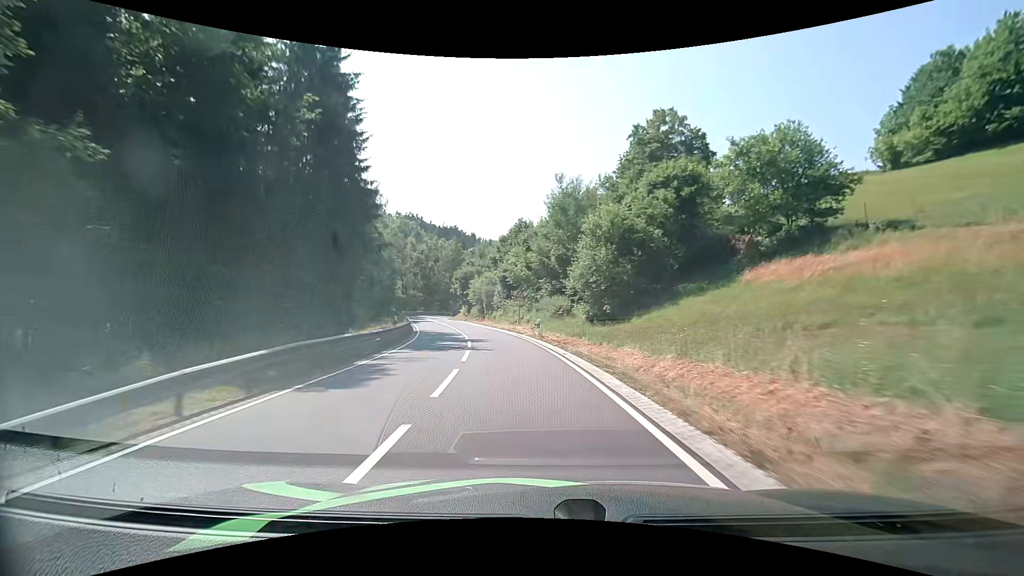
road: secondary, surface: asphalt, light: Day
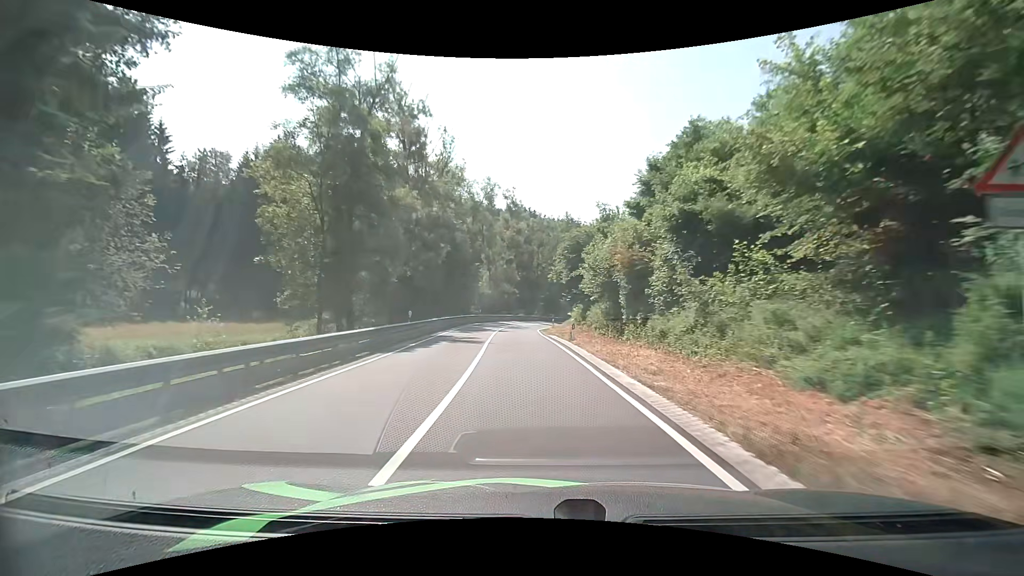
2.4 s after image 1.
(-4.3, +37.6) m; -14°
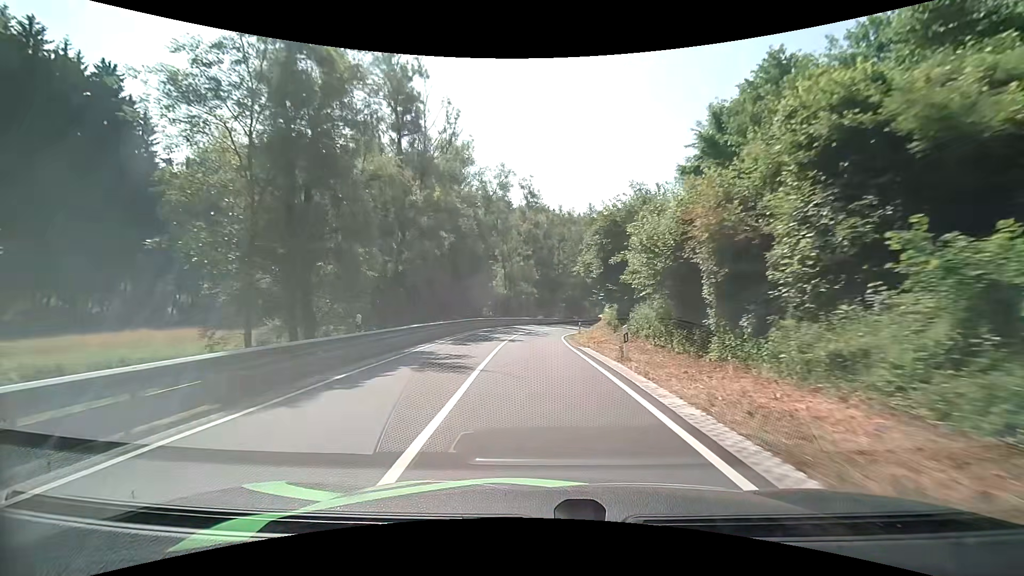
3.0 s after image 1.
(-0.1, +8.9) m; -2°
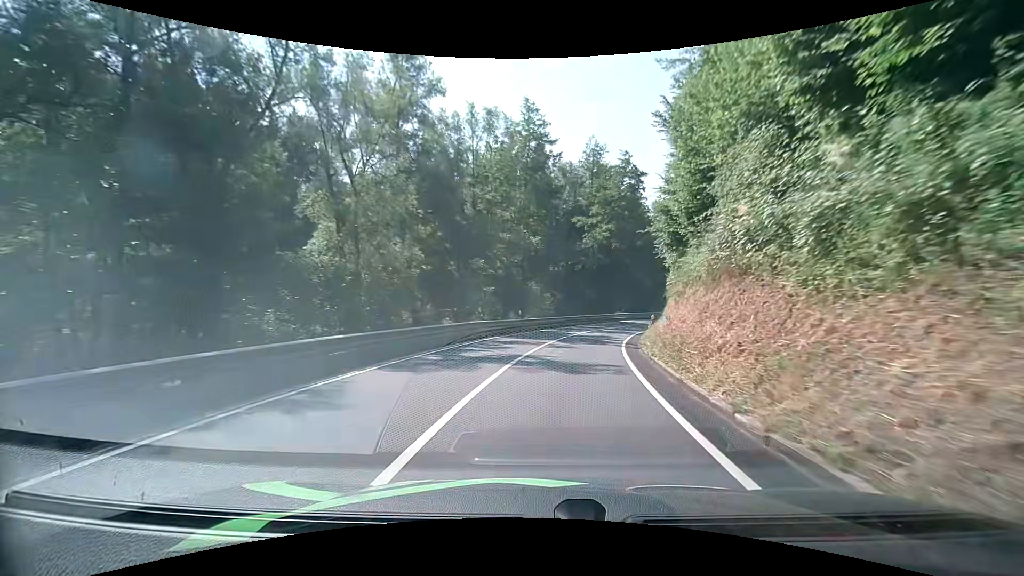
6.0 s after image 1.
(+0.8, +43.0) m; +8°
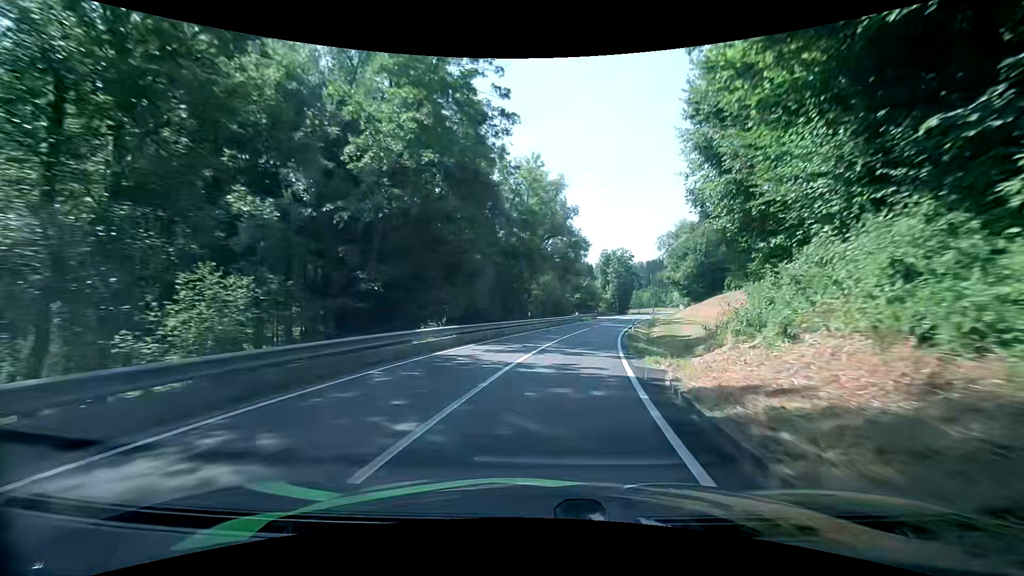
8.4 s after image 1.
(+5.2, +33.9) m; +18°
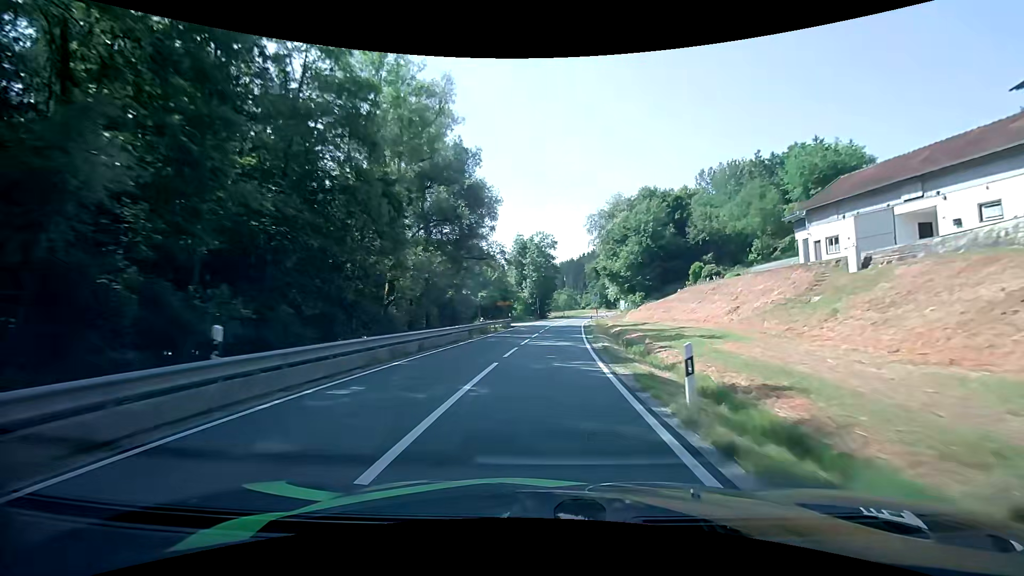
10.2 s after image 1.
(+3.2, +27.8) m; +11°
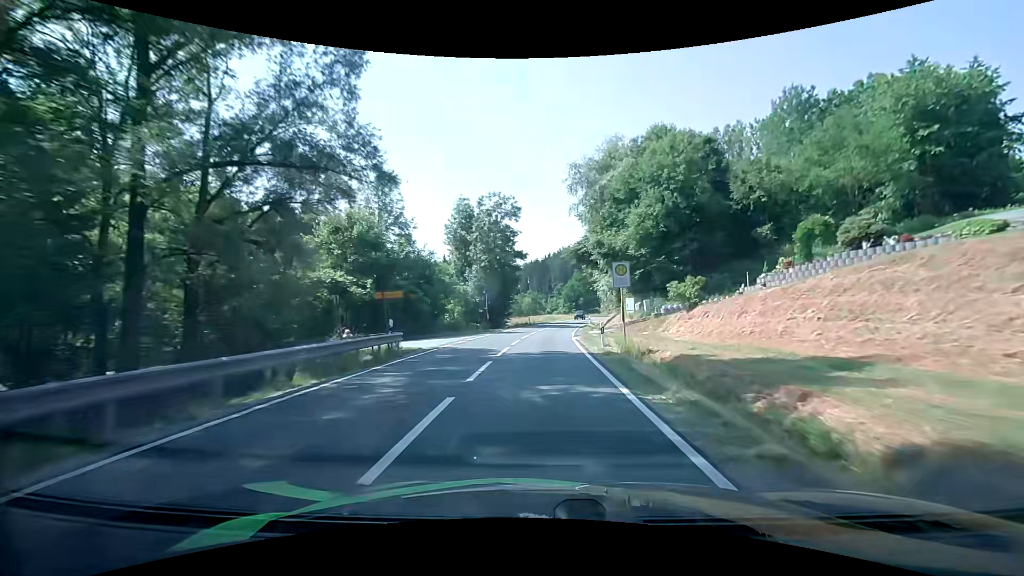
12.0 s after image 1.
(+0.9, +29.8) m; +3°
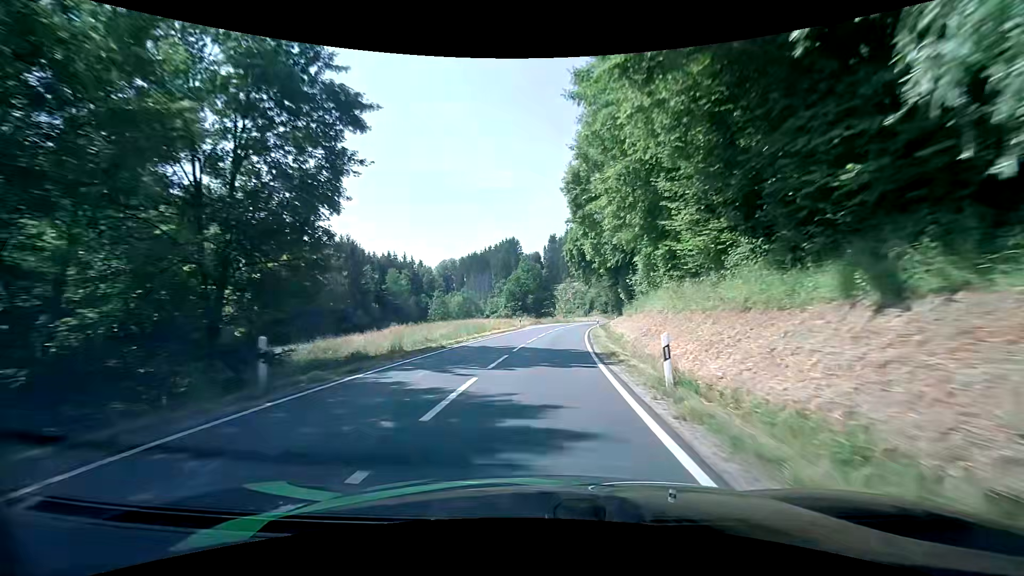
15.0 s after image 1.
(+3.0, +51.8) m; +7°
(0, +10) (+1, +20) (+1, +30) (+2, +40) (+3, +50) (+5, +60) (+7, +70) (+9, +79) (+11, +89) (+13, +99) m
